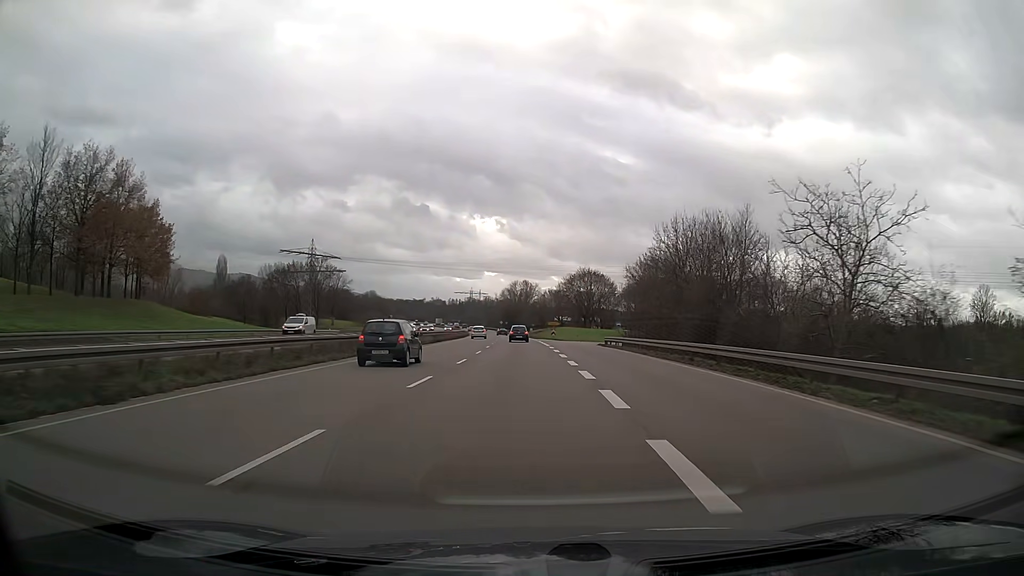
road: trunk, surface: asphalt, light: Day
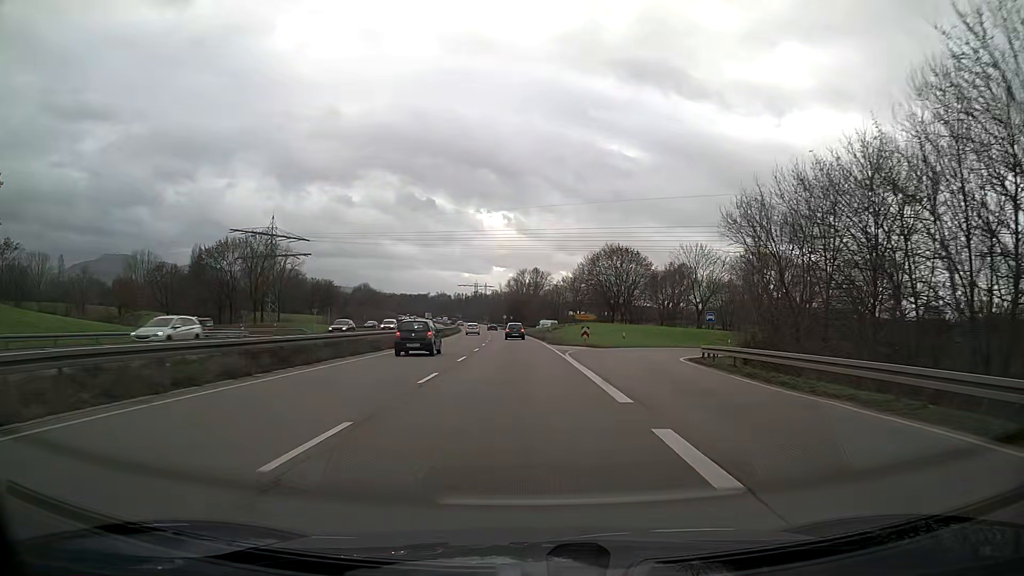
(-0.2, +35.6) m; -1°
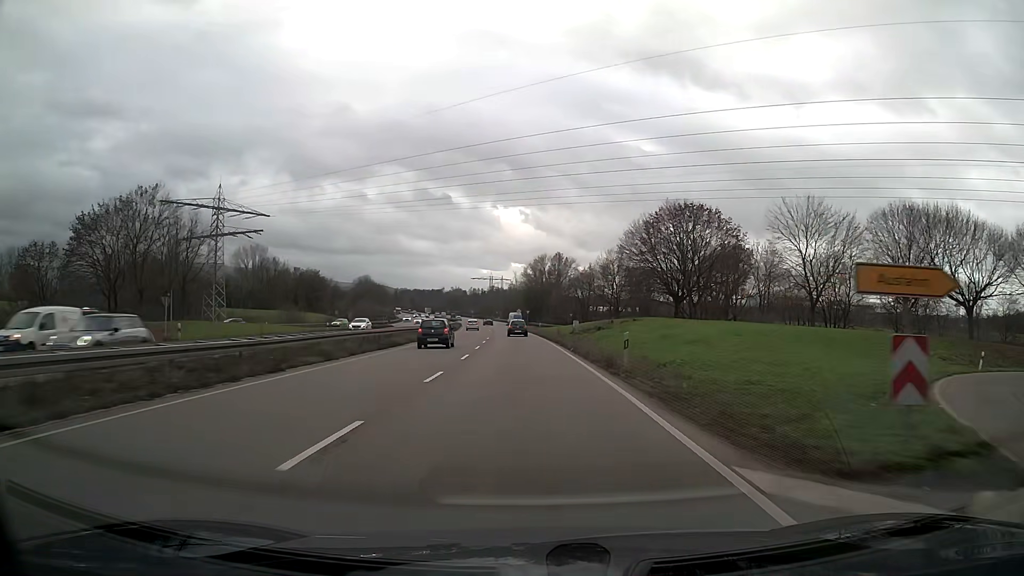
(-0.5, +36.2) m; -2°
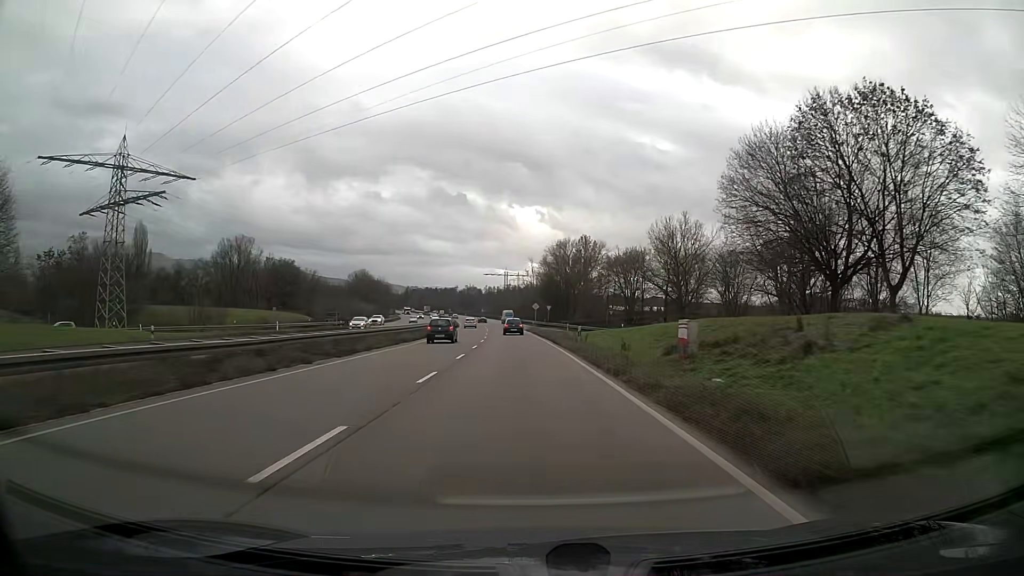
(-0.5, +36.8) m; -2°
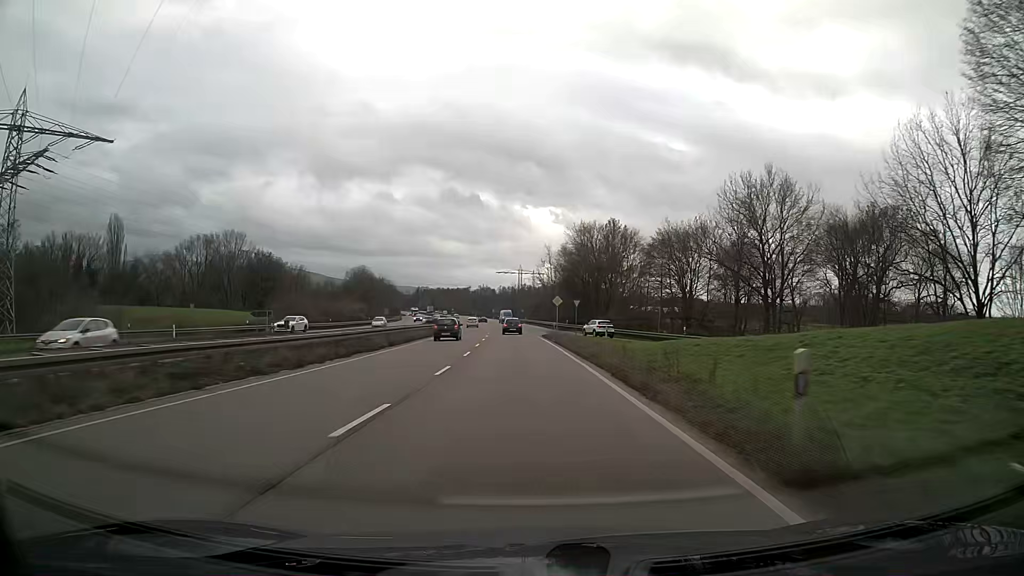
(-0.3, +24.8) m; -1°
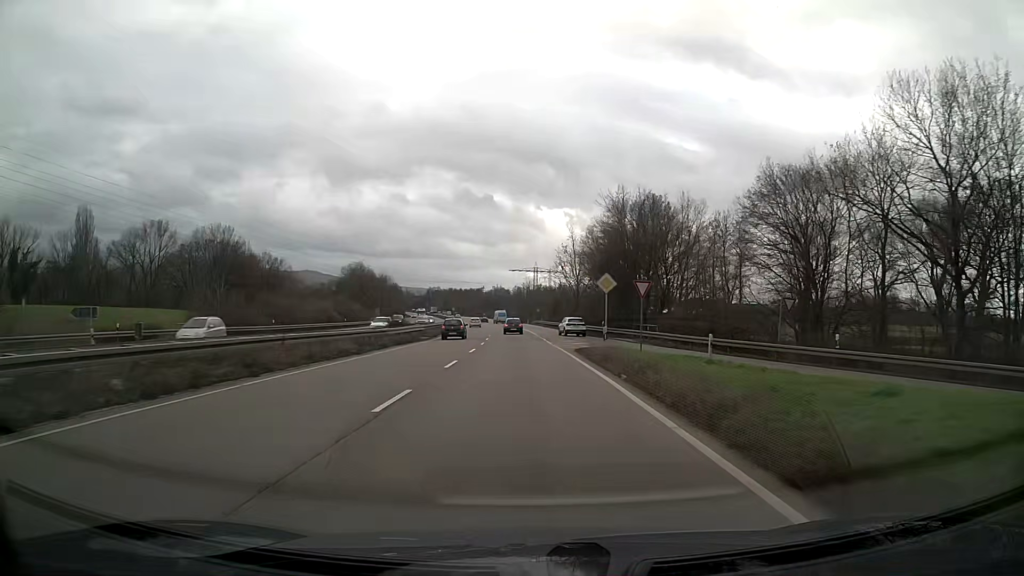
(-0.3, +25.1) m; -1°
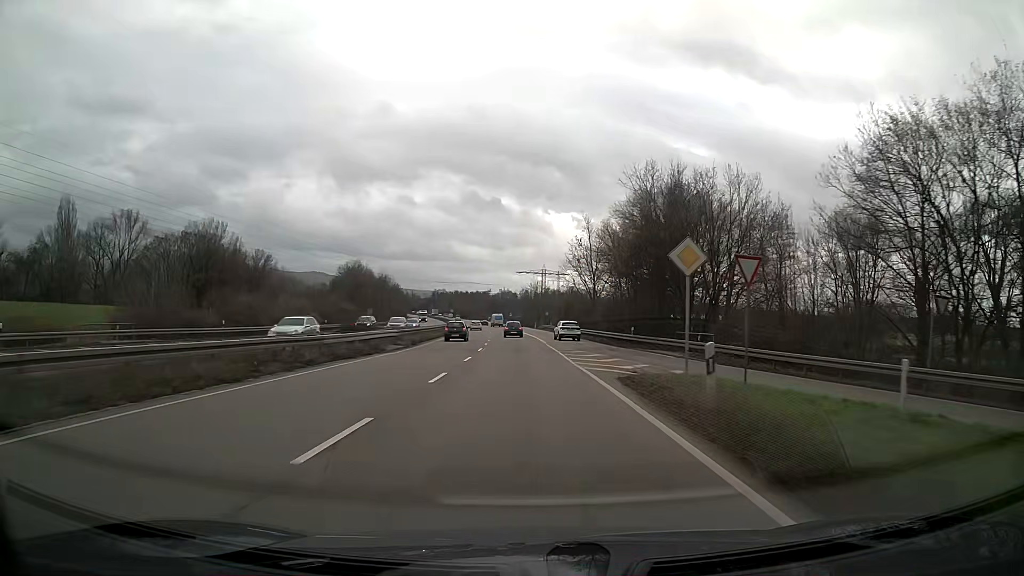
(-0.1, +12.6) m; -1°
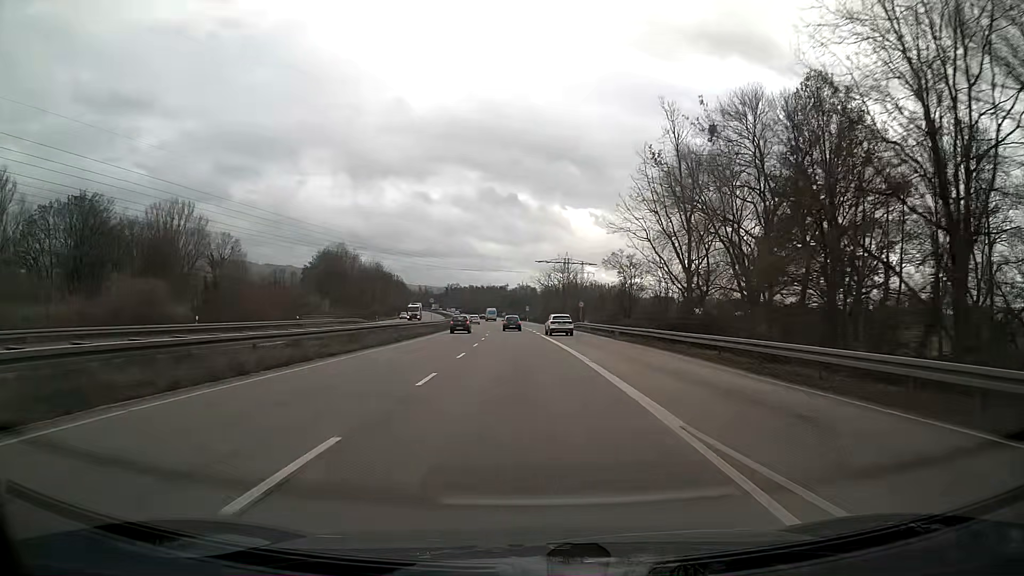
(-0.5, +38.1) m; -2°
